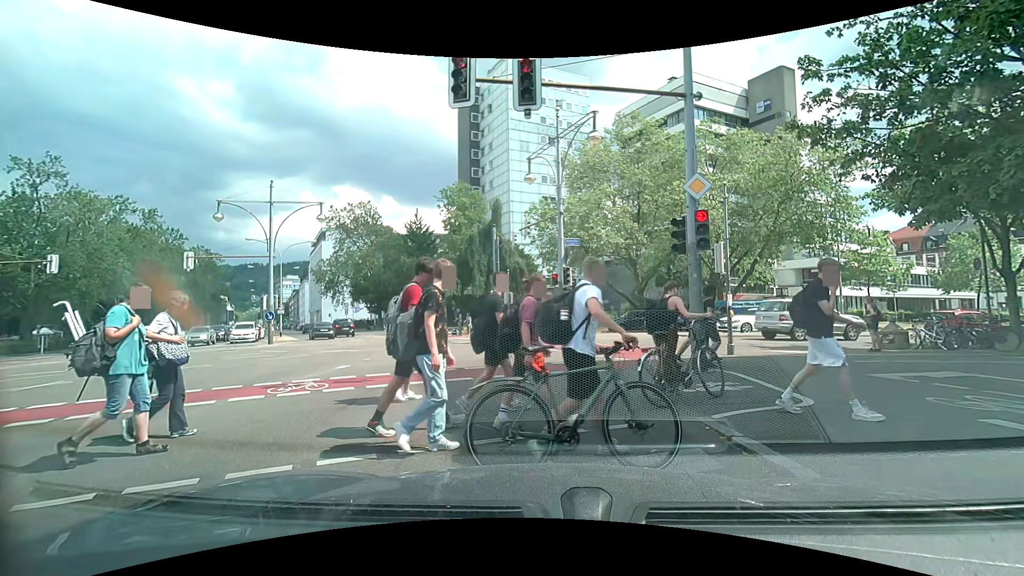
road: secondary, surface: asphalt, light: Day
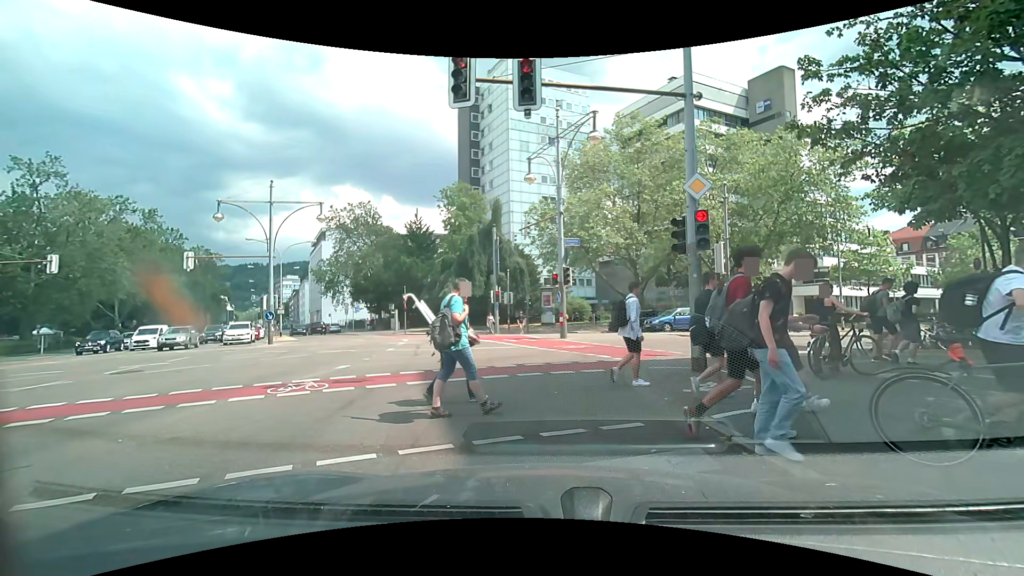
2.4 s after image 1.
(0.0, 0.0) m; 0°
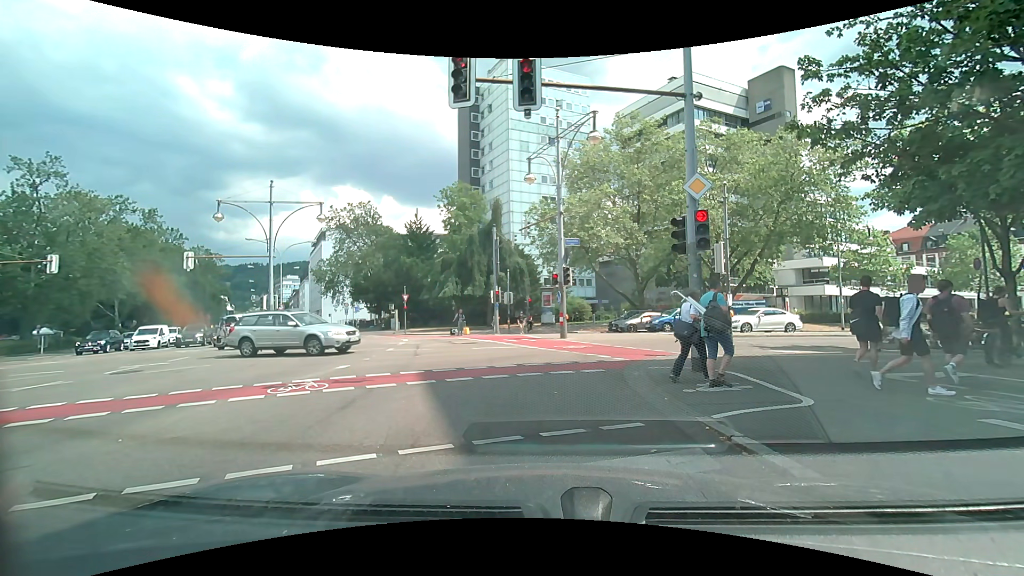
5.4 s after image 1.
(0.0, 0.0) m; 0°
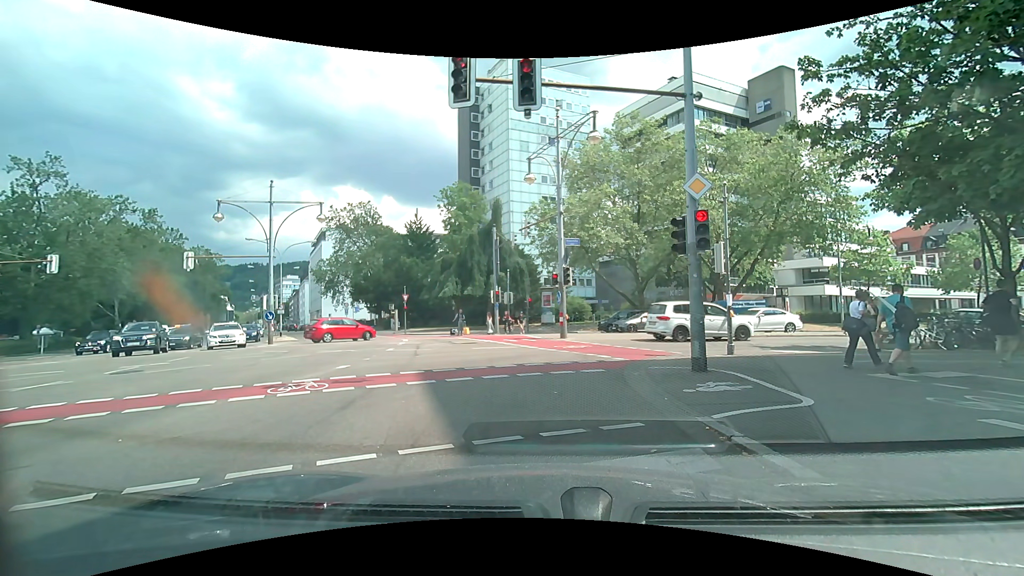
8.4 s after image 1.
(0.0, 0.0) m; 0°
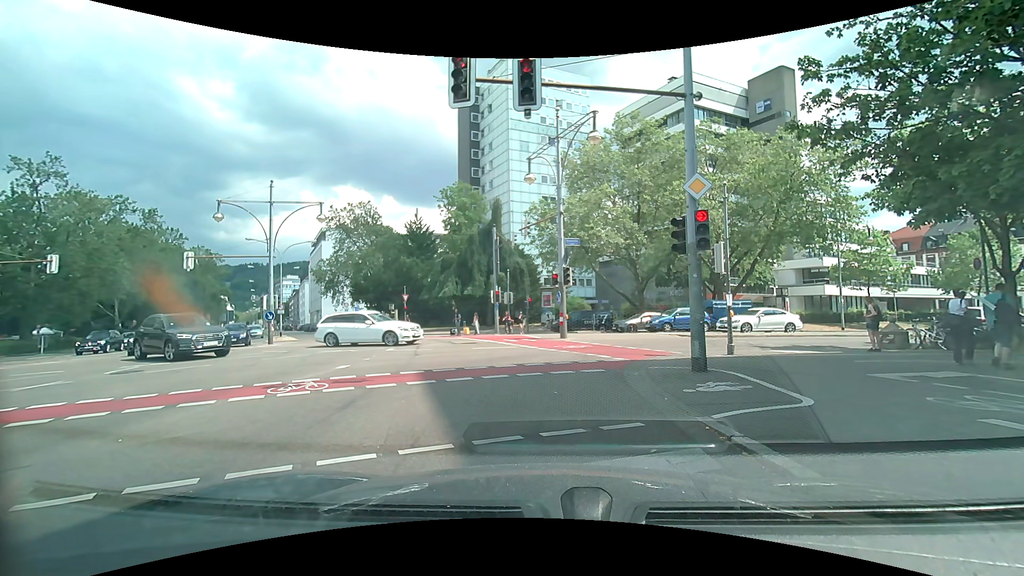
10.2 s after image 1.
(0.0, 0.0) m; 0°
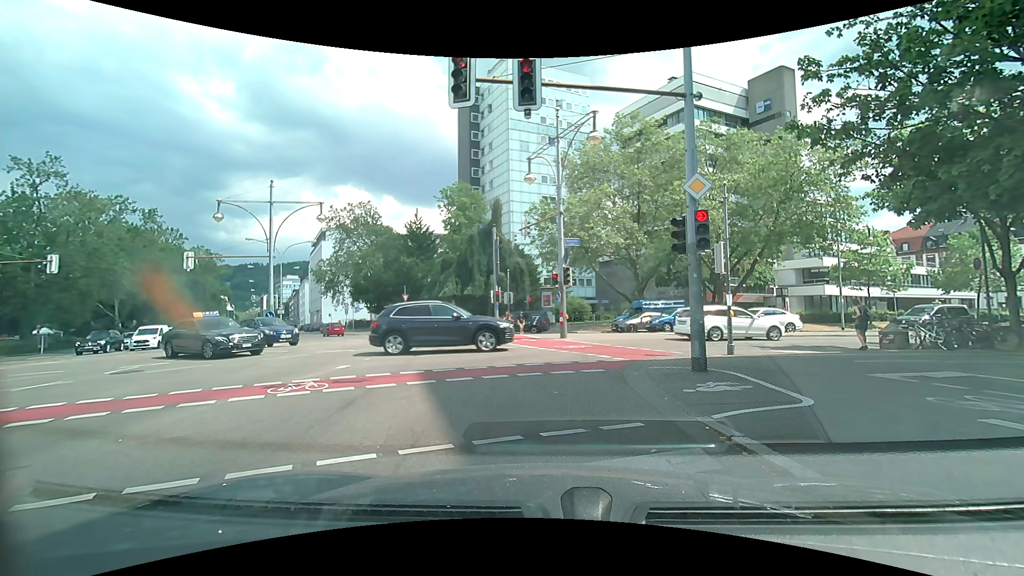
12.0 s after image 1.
(0.0, 0.0) m; 0°
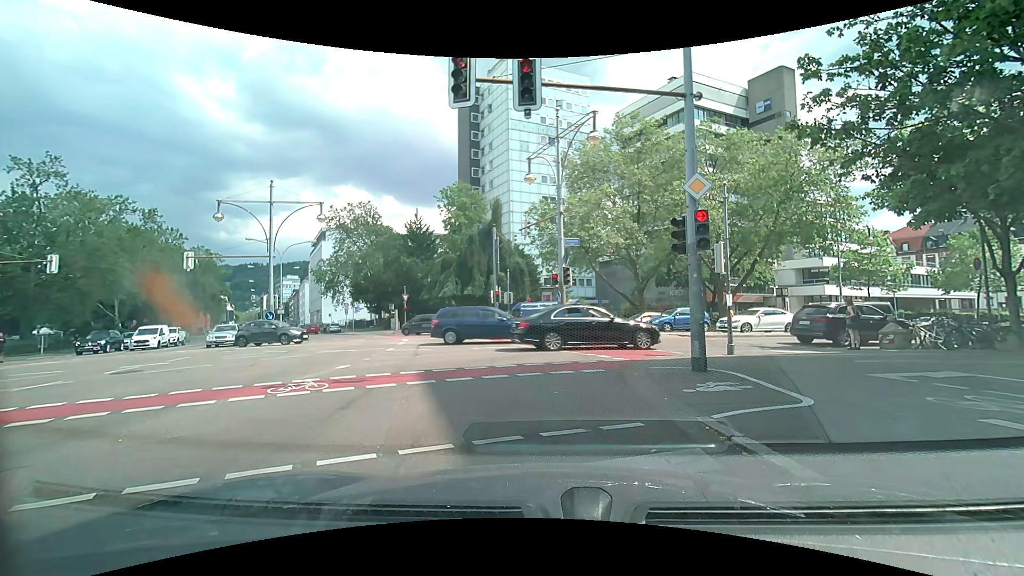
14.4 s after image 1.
(0.0, 0.0) m; 0°
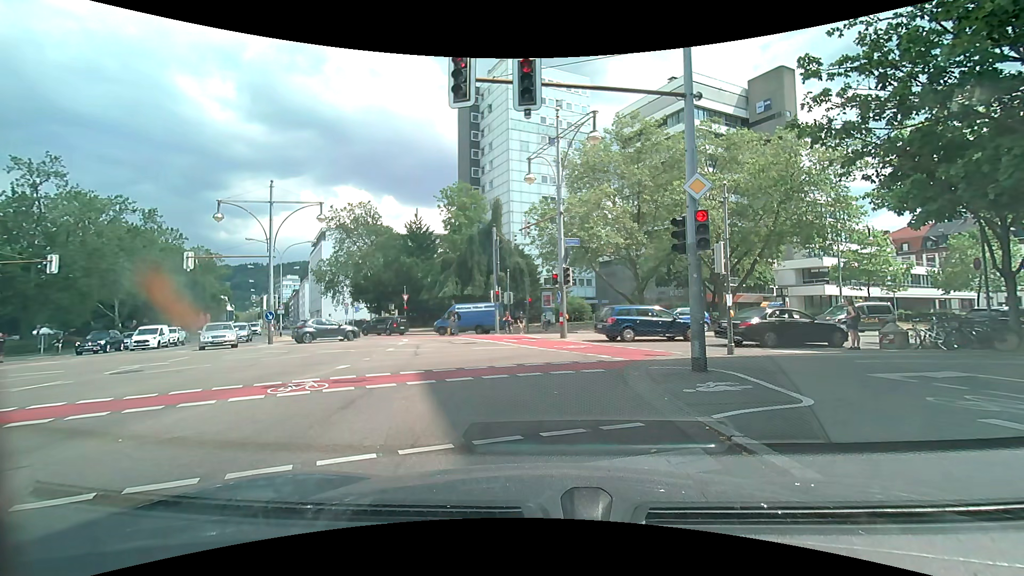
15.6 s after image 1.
(0.0, 0.0) m; 0°
(-1, +10) (+3, +19) (+12, +24) (+21, +27) (+30, +31) (+39, +35) (+49, +38) (+58, +42) (+67, +46) (+77, +49) m
